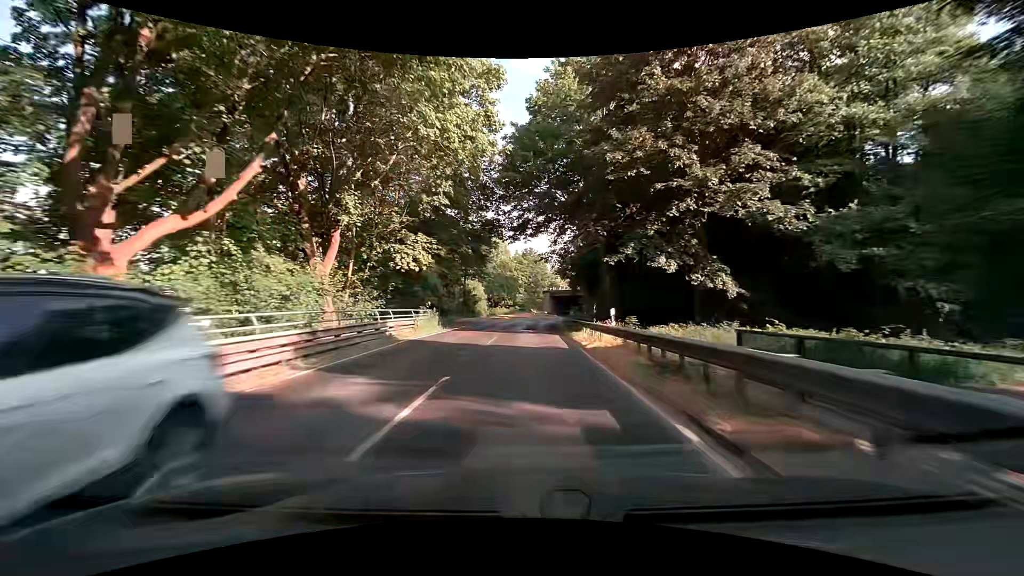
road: tertiary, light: Day
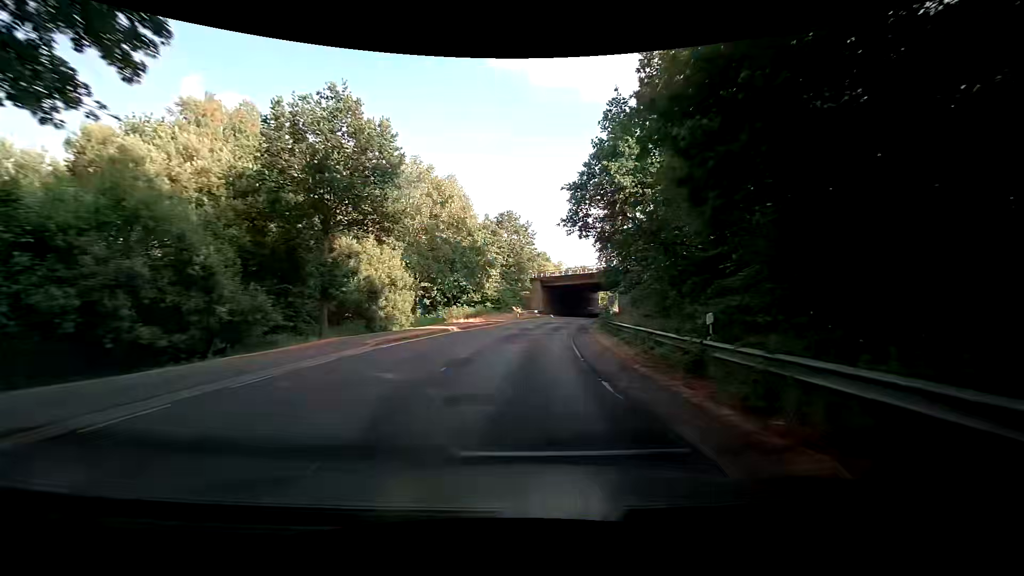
(+0.2, +41.7) m; +2°
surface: asphalt
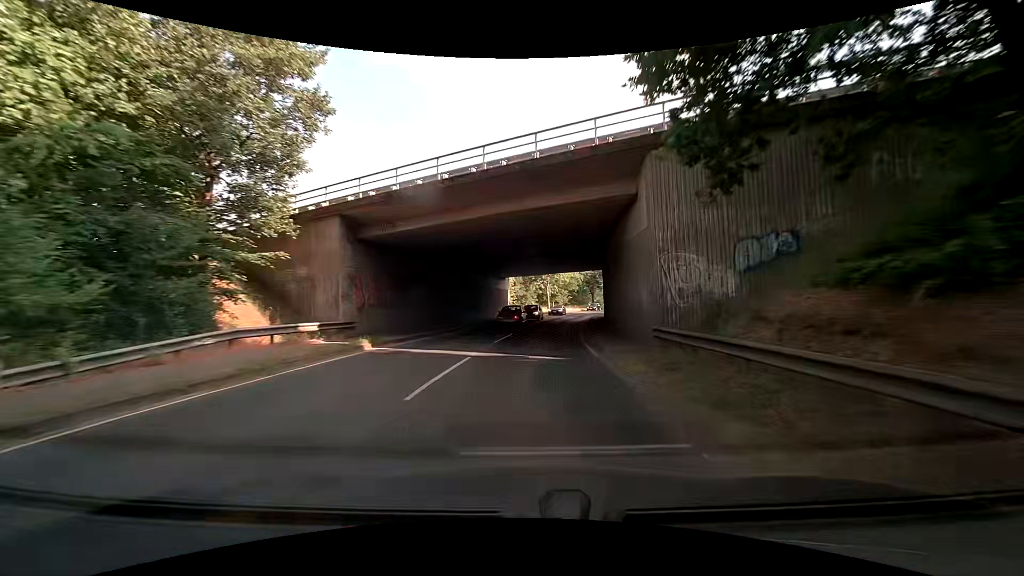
(+4.8, +52.5) m; +13°
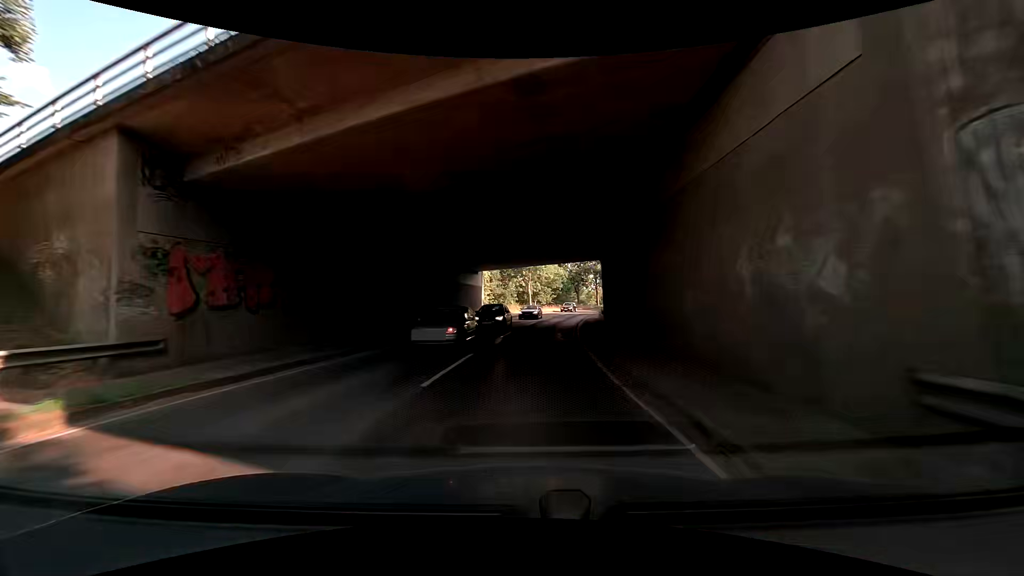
(+0.2, +10.6) m; +2°
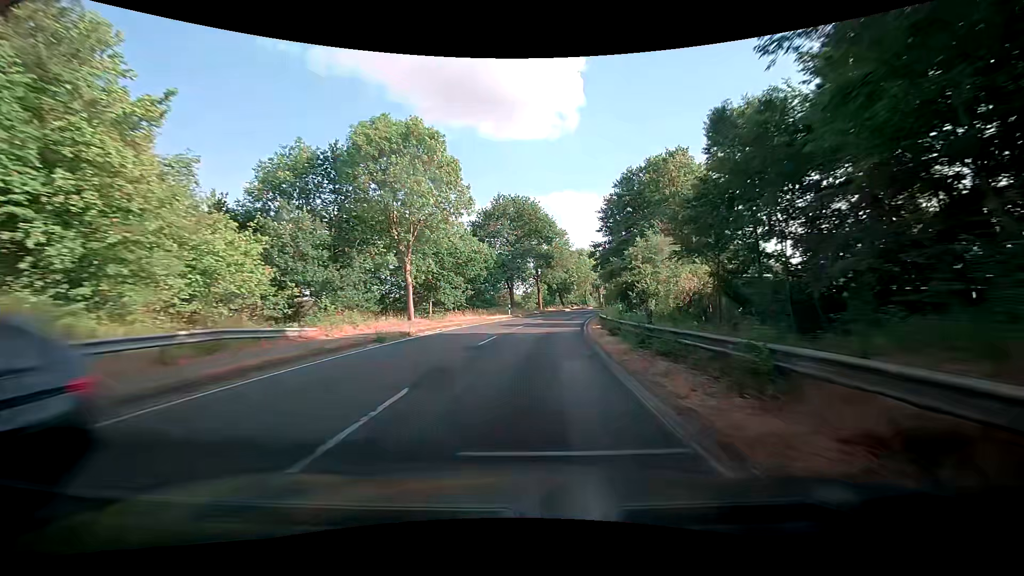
(-0.3, +42.8) m; +4°
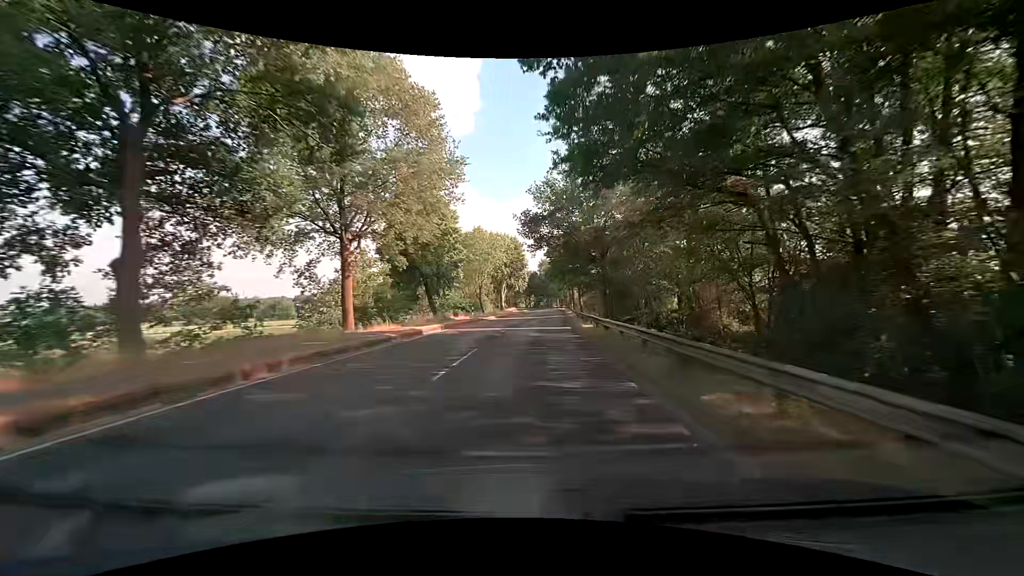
(+9.2, +52.7) m; +16°
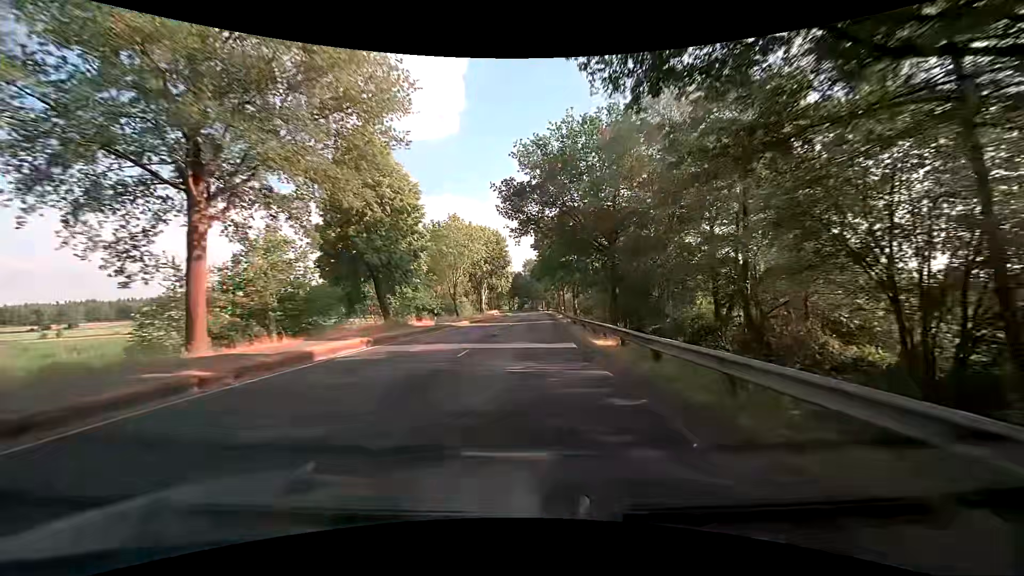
(+0.1, +10.7) m; +2°
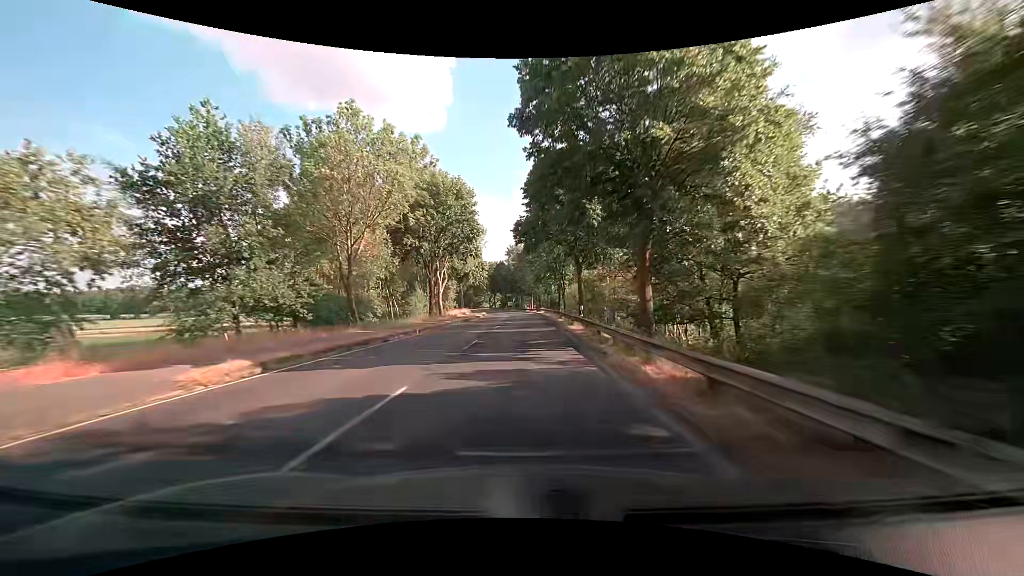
(+0.6, +32.2) m; +2°
(0, +10) (0, +20) (0, +30) (0, +40) (0, +50) (0, +60) (-1, +70) (-1, +80) (-2, +90) (-3, +100) m
